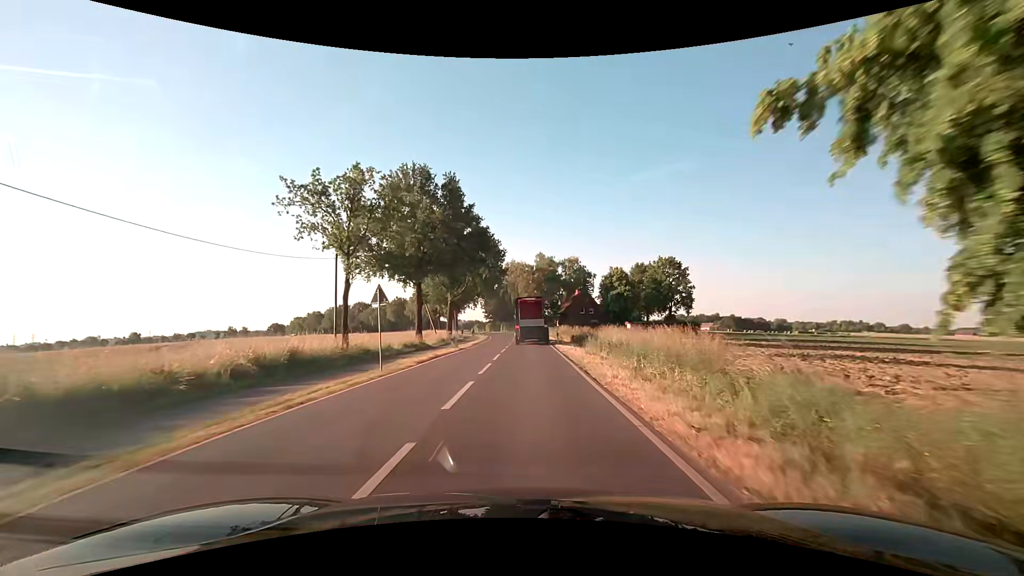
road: secondary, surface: asphalt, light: Day
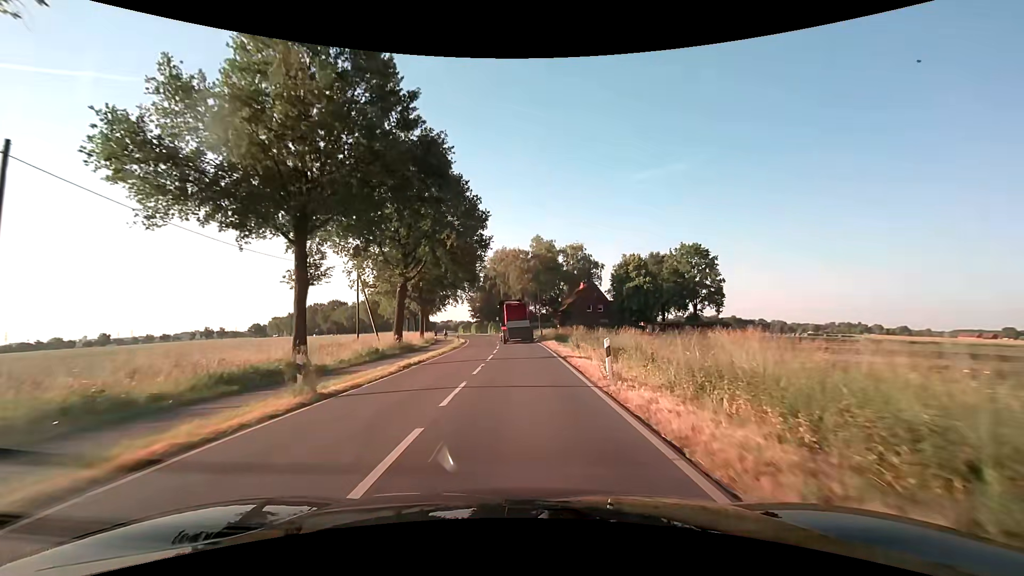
(+0.4, +23.3) m; +1°
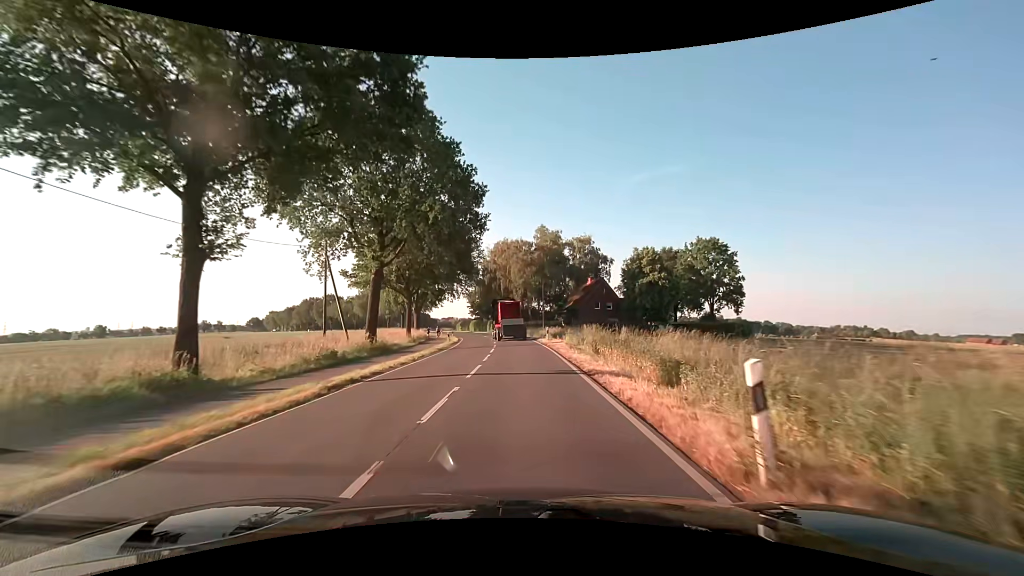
(0.0, +7.8) m; 0°
(0, +10) (0, +20) (0, +30) (-1, +40) (-1, +50) (-2, +60) (-4, +70) (-6, +80) (-8, +89) (-10, +99) m
